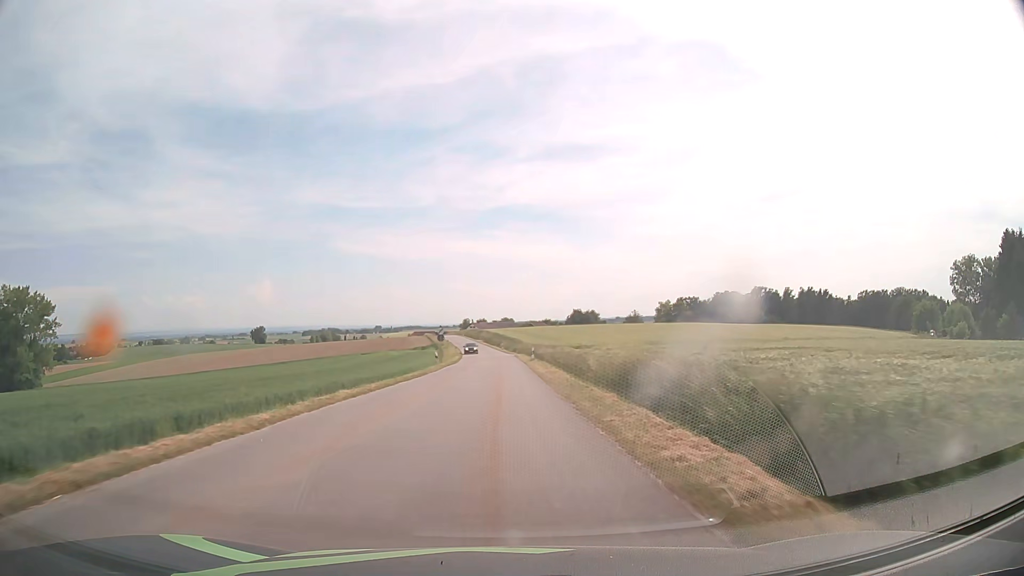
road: tertiary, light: Day
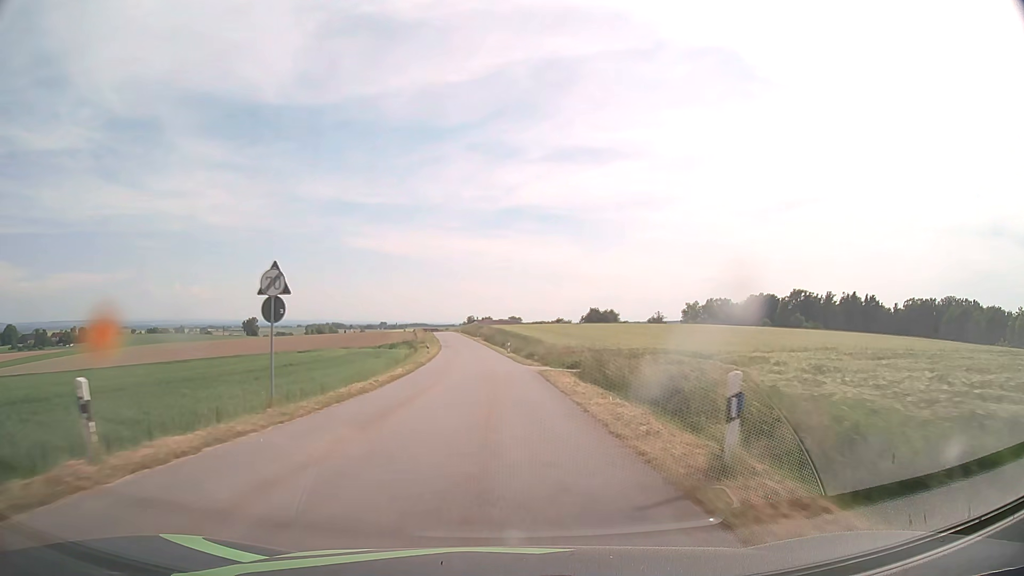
(-0.1, +41.7) m; 0°
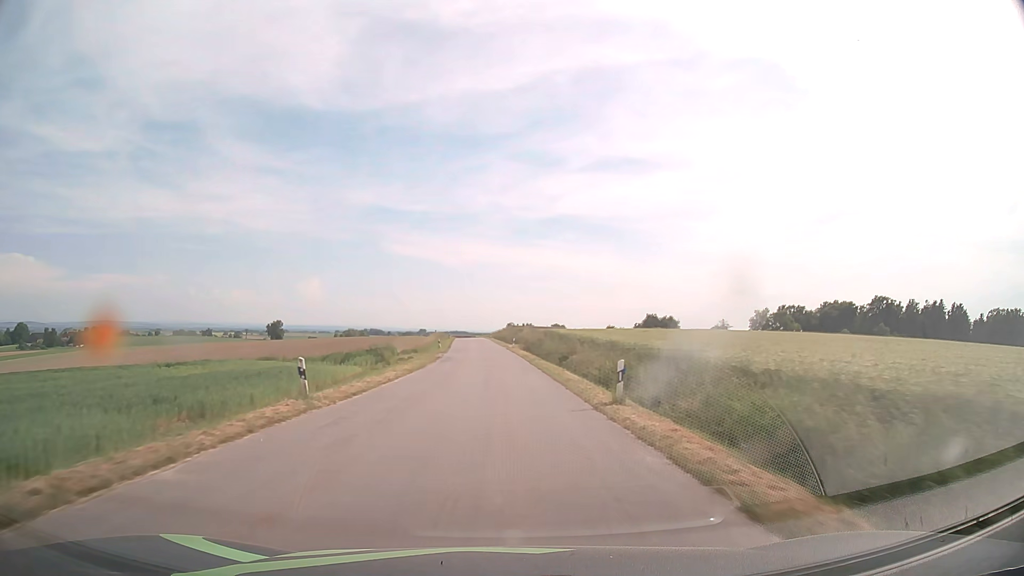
(-1.2, +42.3) m; -3°
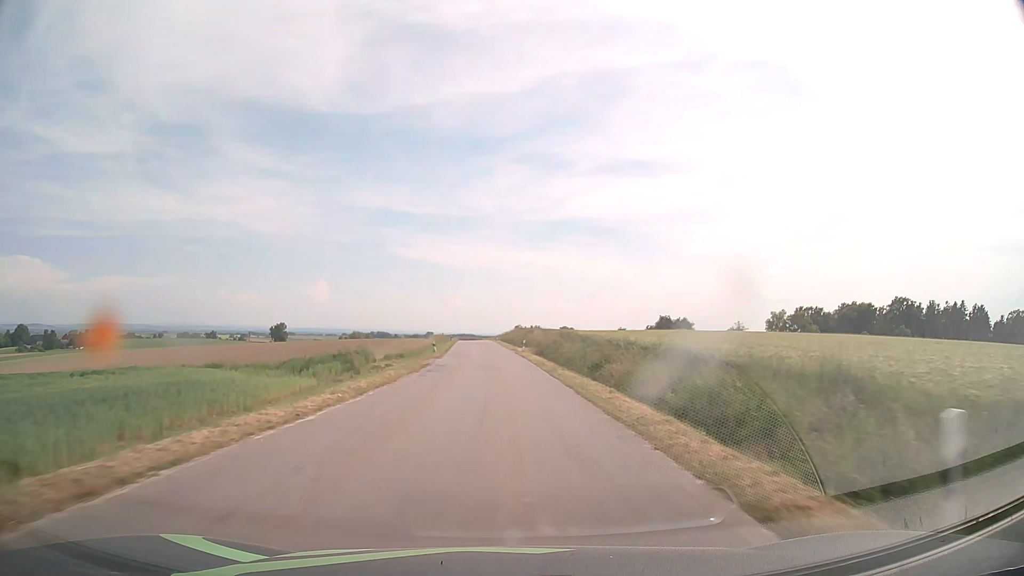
(-0.1, +10.8) m; -1°
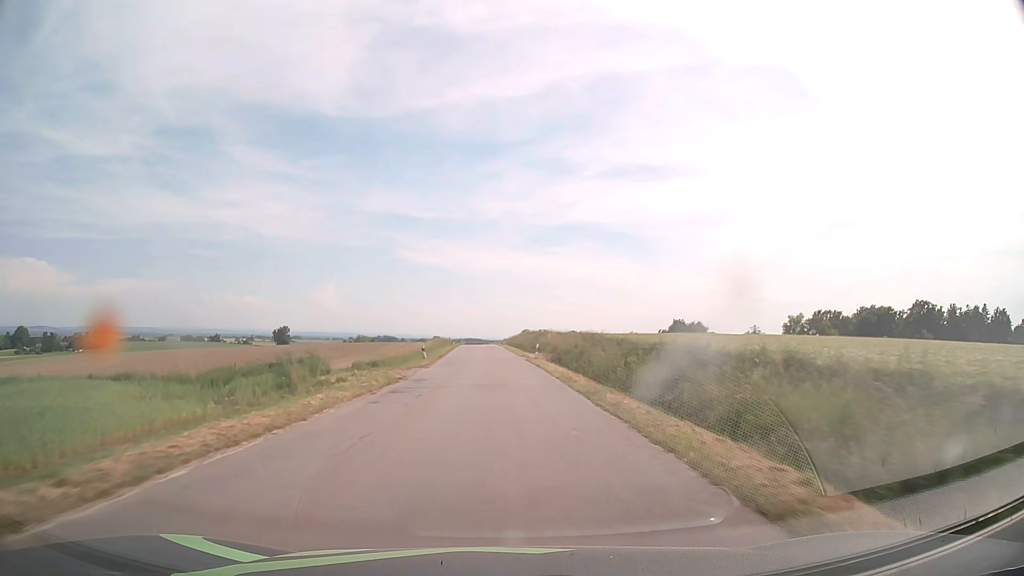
(-0.1, +11.0) m; -1°
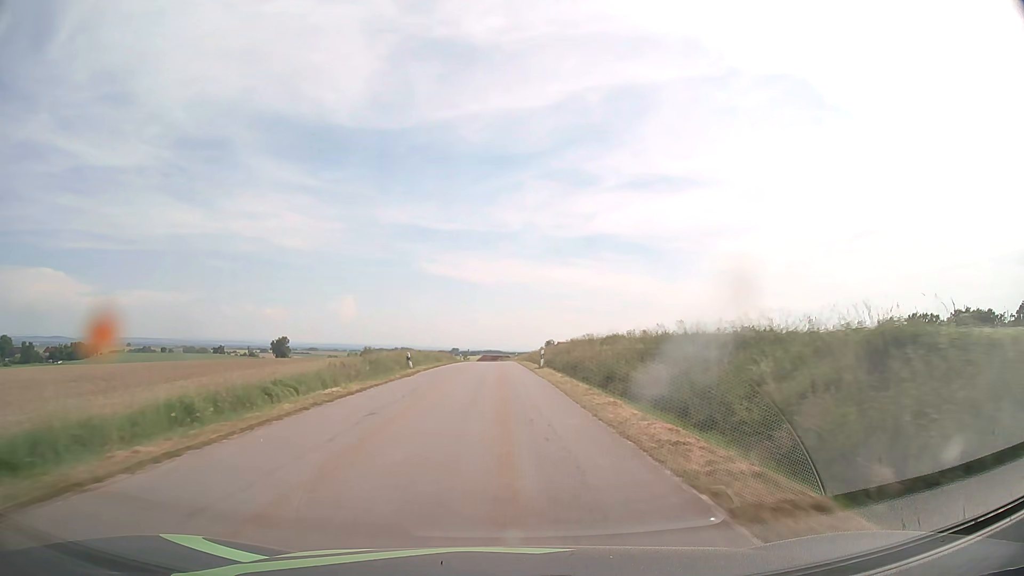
(-1.1, +56.7) m; -2°
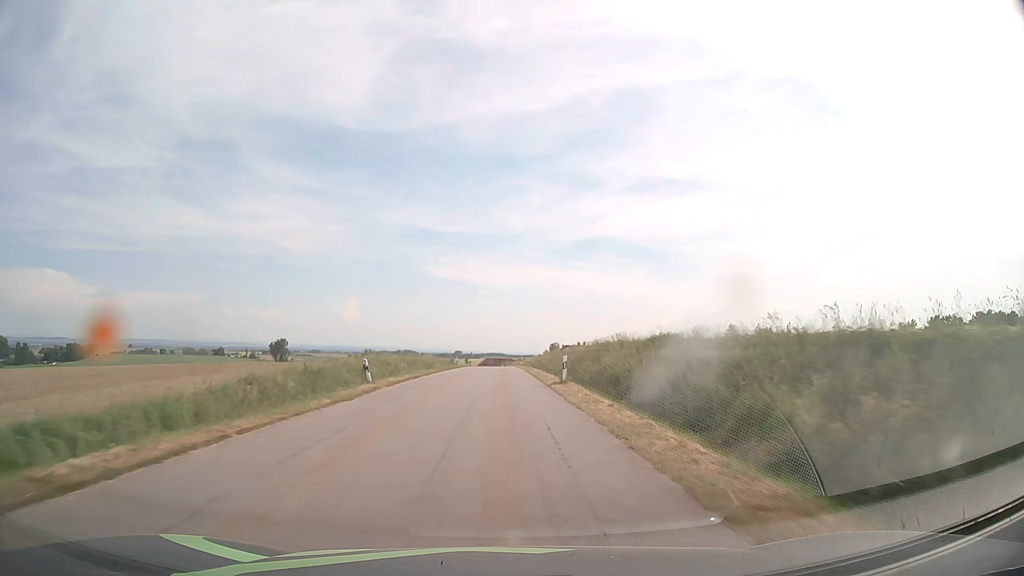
(-0.1, +11.6) m; 0°
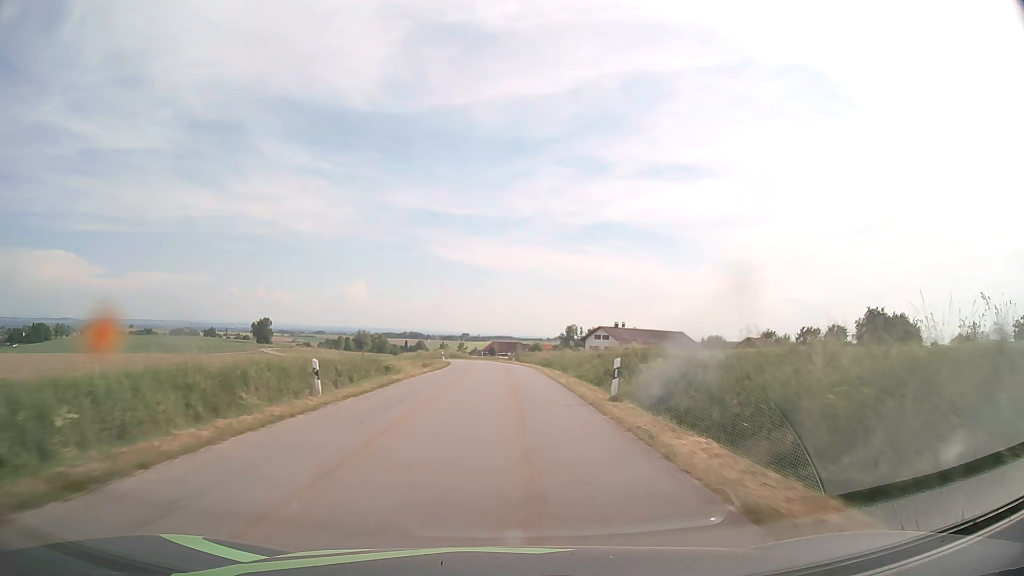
(-0.5, +58.4) m; -1°
(0, +10) (0, +20) (0, +30) (0, +40) (-1, +50) (-1, +60) (-2, +70) (-3, +80) (-5, +90) (-7, +100) m
